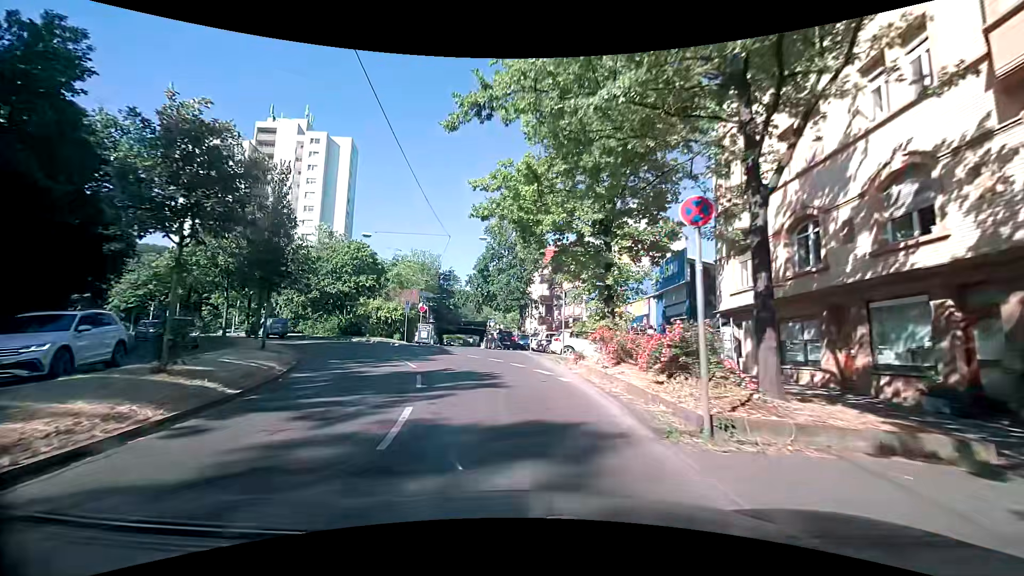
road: secondary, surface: asphalt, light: Day
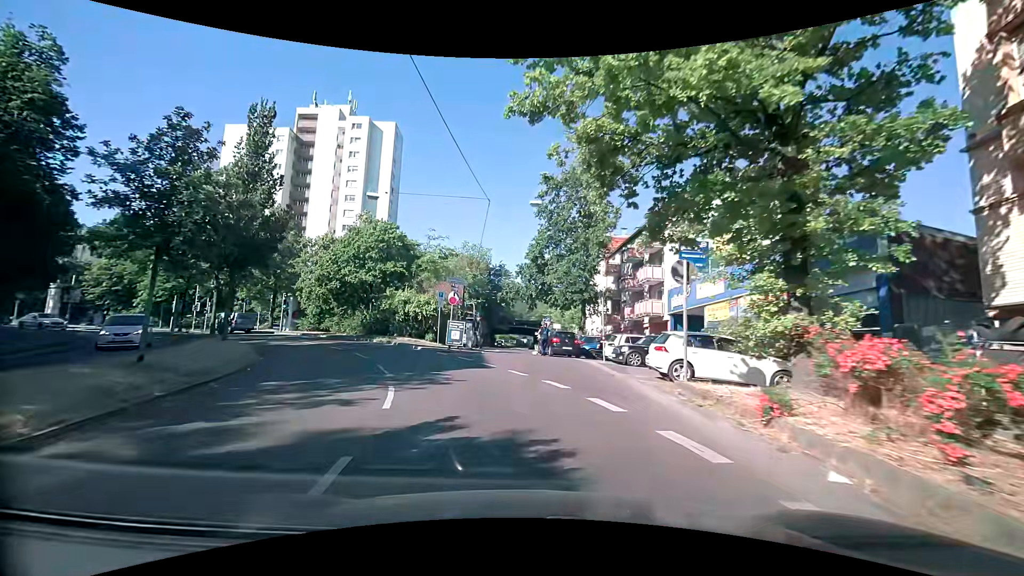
(-0.5, +9.6) m; -7°
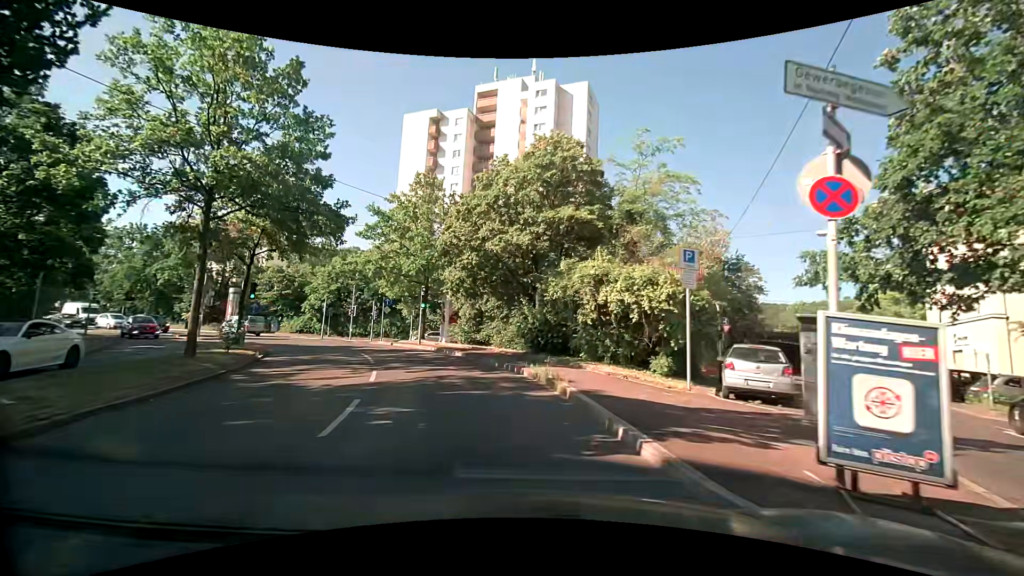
(-3.5, +20.8) m; -23°
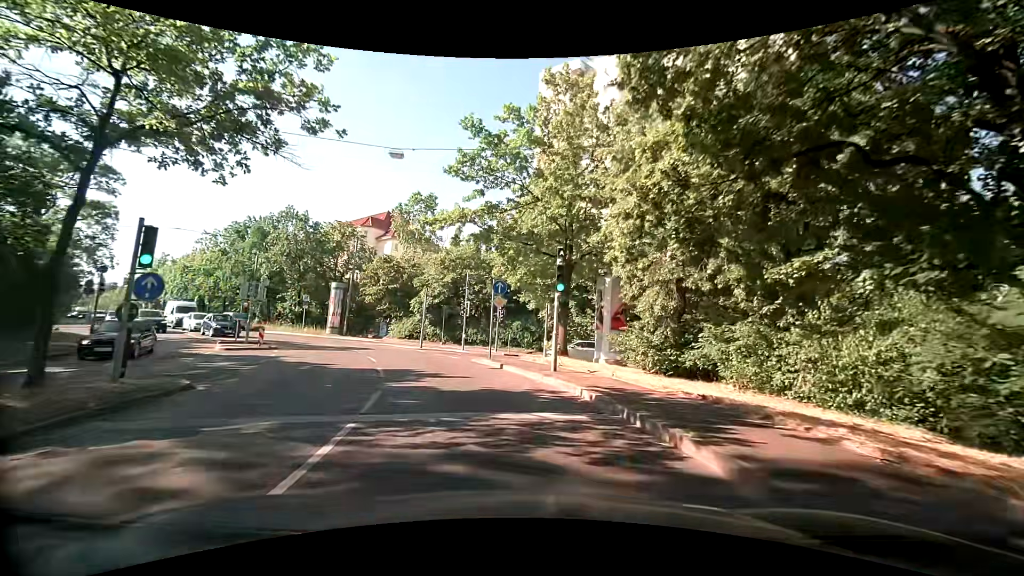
(-2.8, +16.9) m; -17°
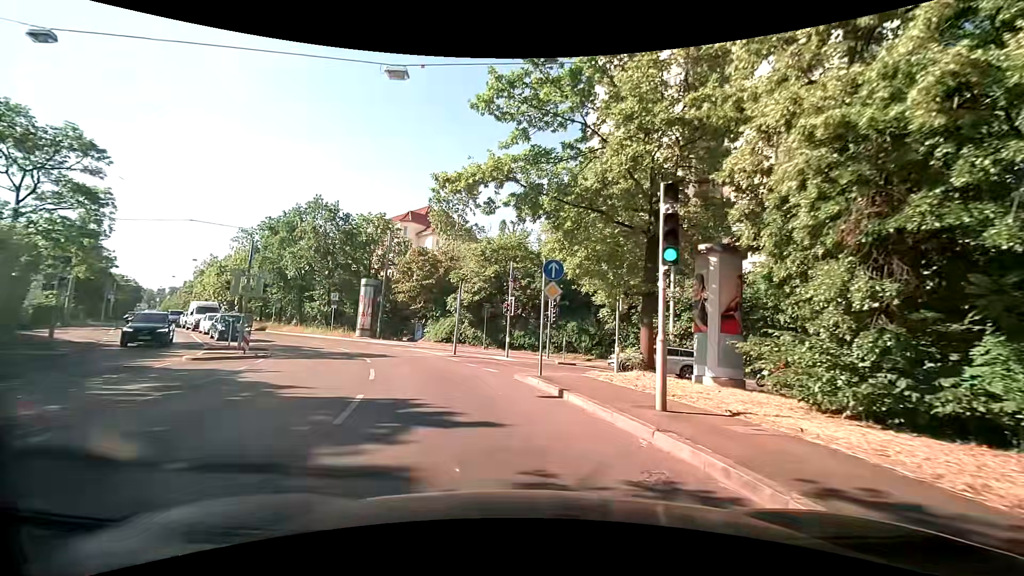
(-0.3, +6.6) m; -6°
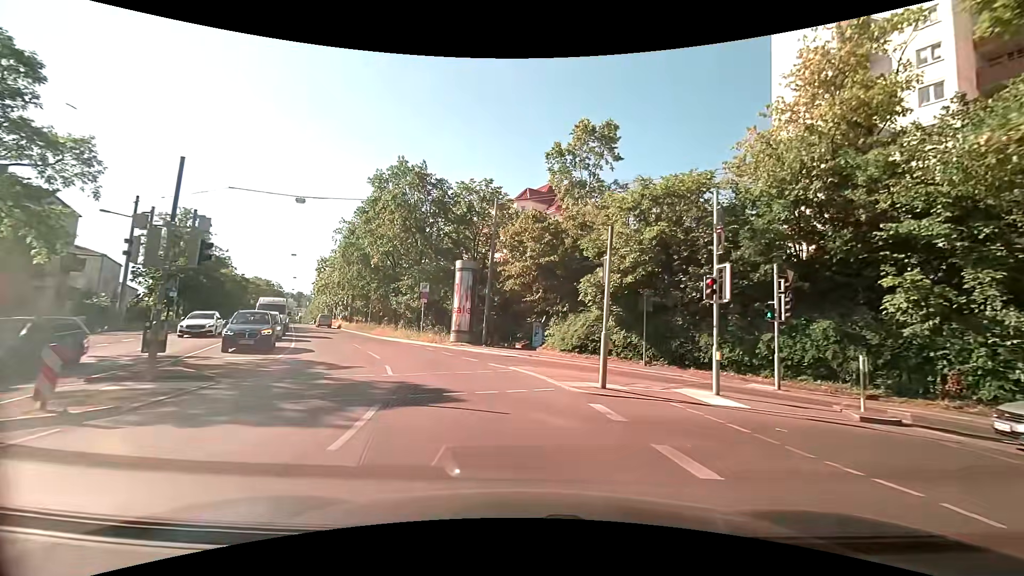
(-1.9, +14.2) m; -14°
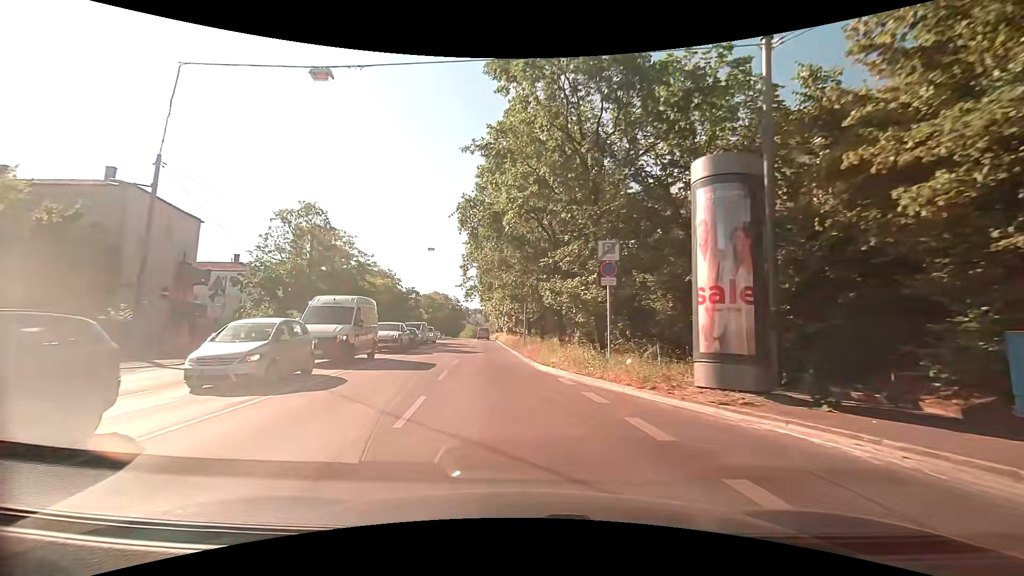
(-3.5, +18.8) m; -21°
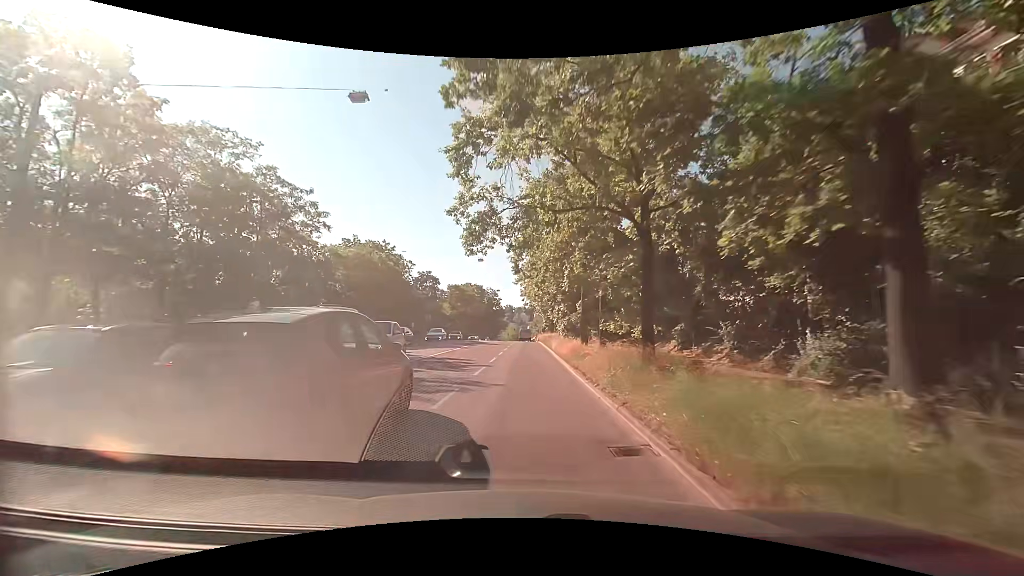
(-2.1, +29.1) m; -5°
(0, +10) (0, +20) (0, +30) (0, +40) (0, +50) (0, +60) (0, +70) (0, +80) (0, +90) (0, +100) m
